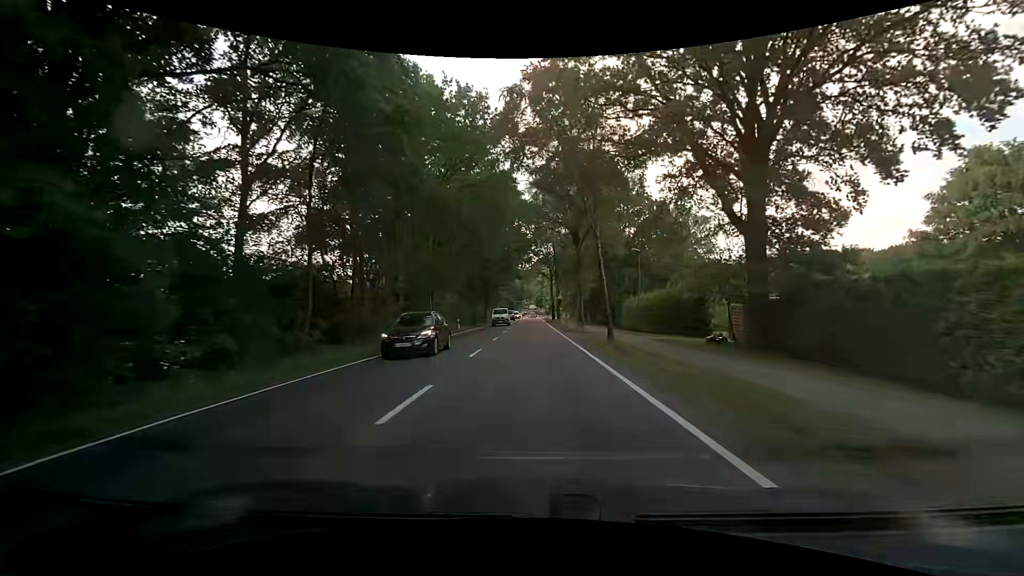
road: primary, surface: asphalt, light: Day
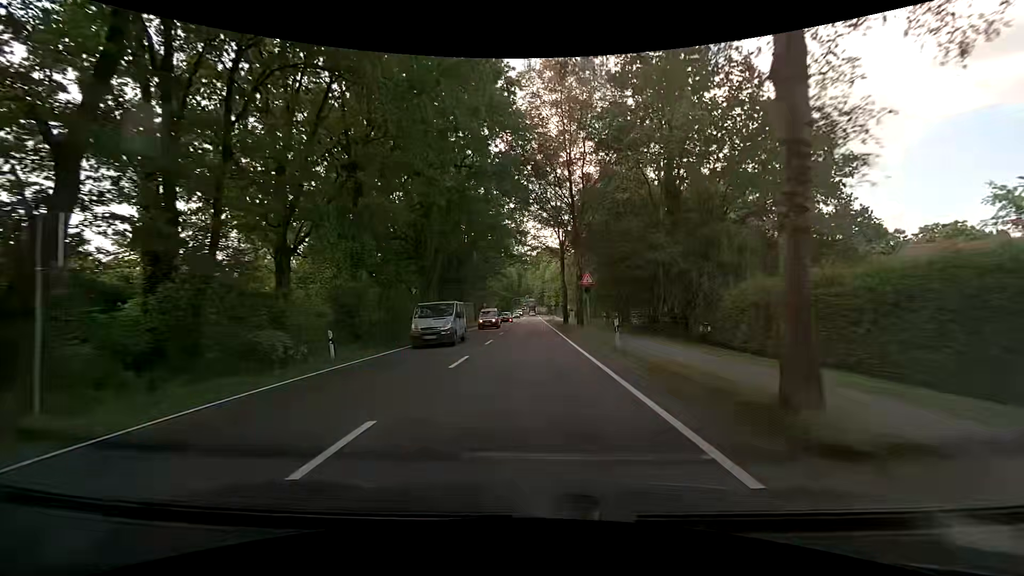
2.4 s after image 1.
(+0.1, +30.2) m; +1°
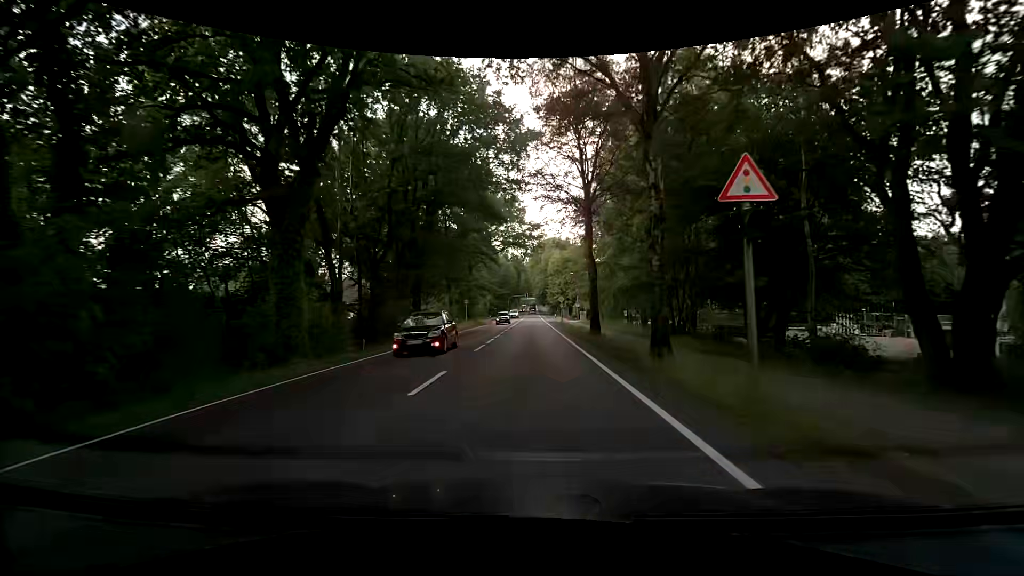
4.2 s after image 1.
(-0.1, +22.0) m; 0°
